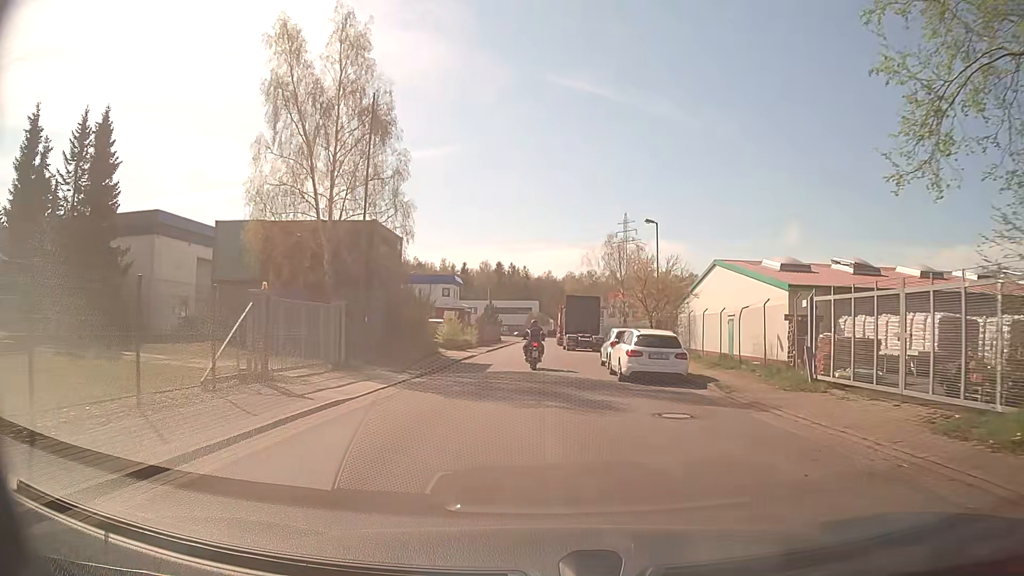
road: residential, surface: asphalt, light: Day
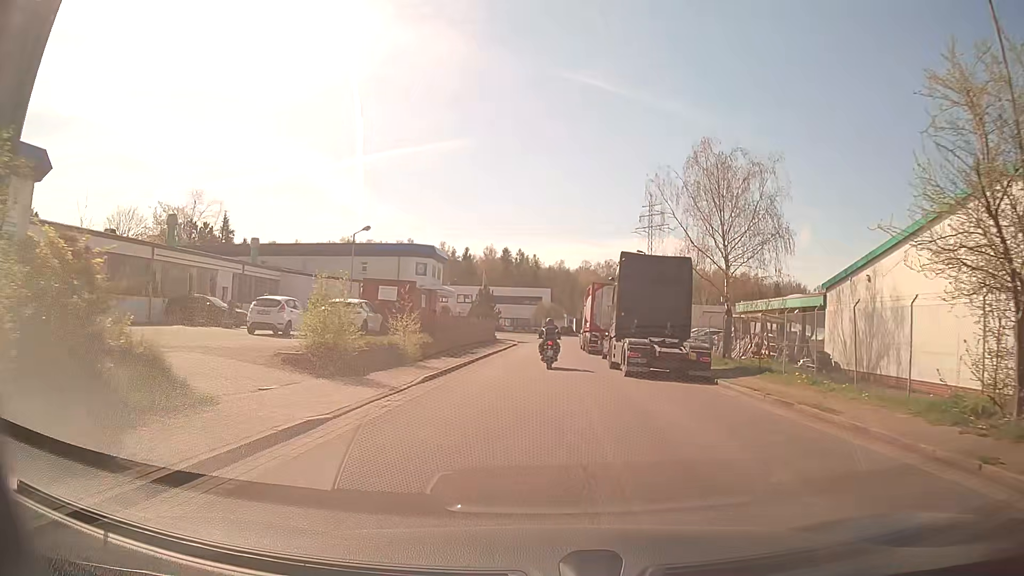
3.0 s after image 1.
(-0.4, +26.7) m; -1°
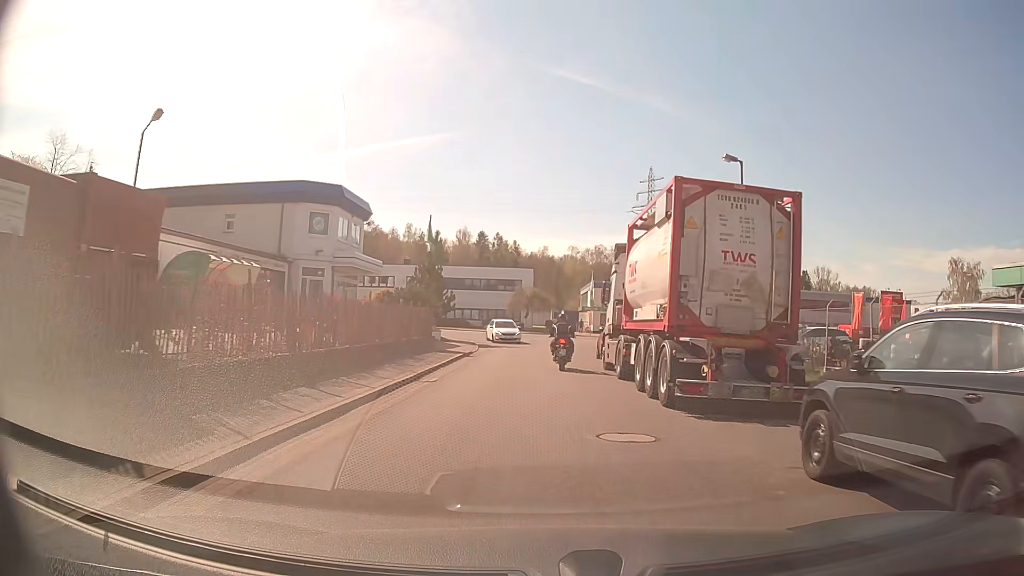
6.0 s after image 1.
(+0.3, +26.2) m; +2°
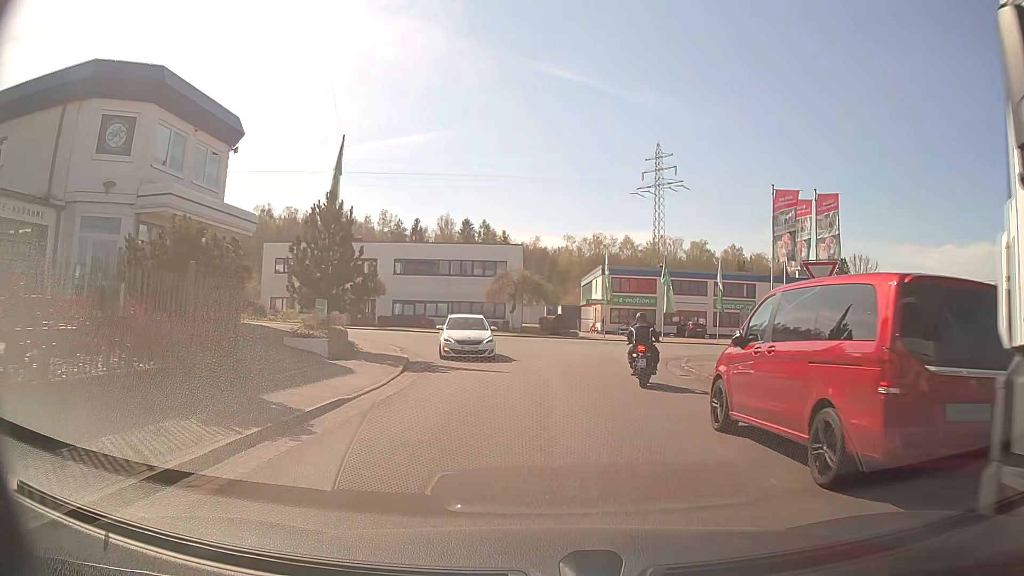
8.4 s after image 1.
(0.0, +19.6) m; +1°
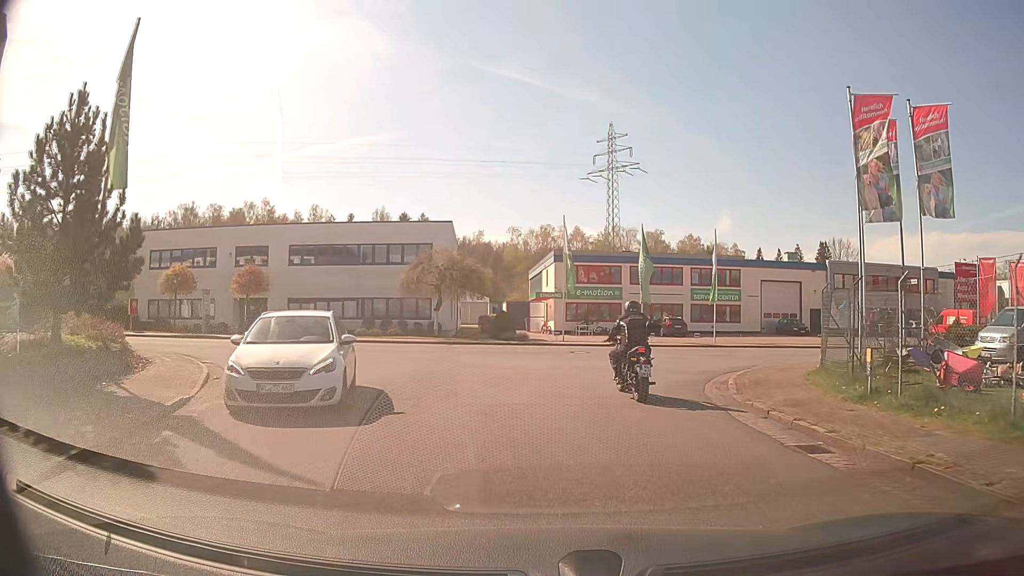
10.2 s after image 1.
(+0.4, +12.0) m; +5°
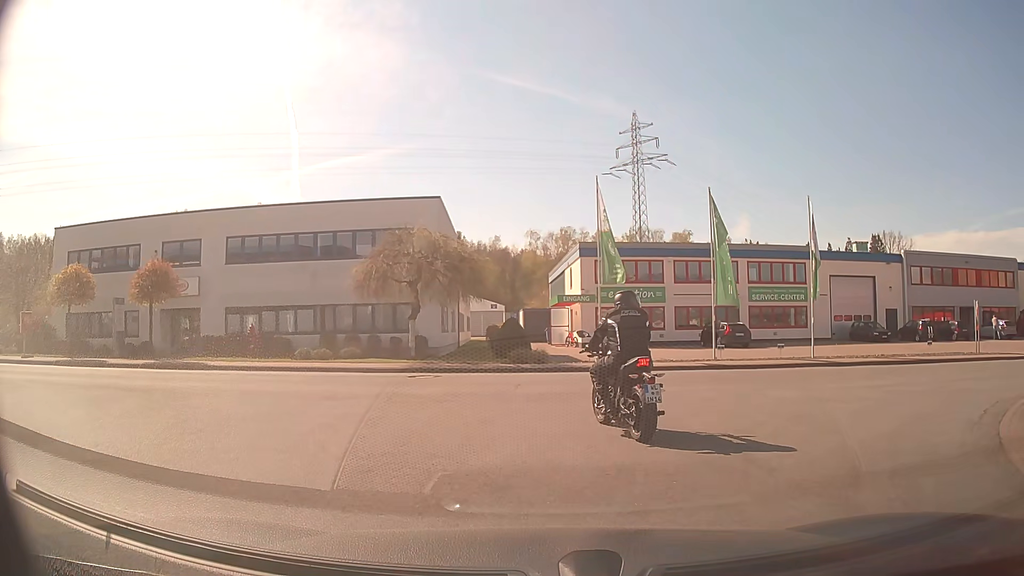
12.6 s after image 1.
(-0.1, +10.6) m; -3°
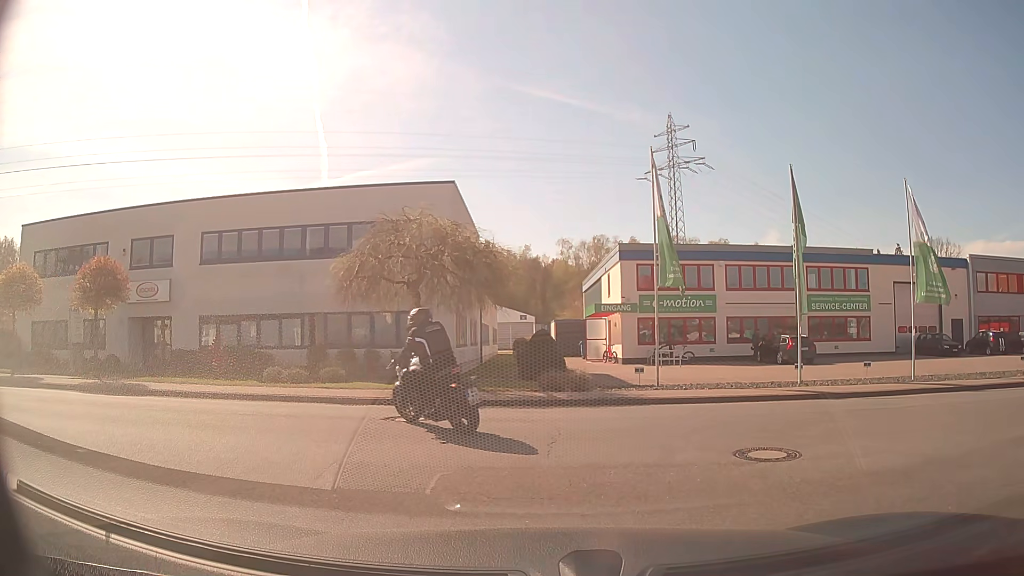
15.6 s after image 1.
(-0.1, +5.3) m; -2°
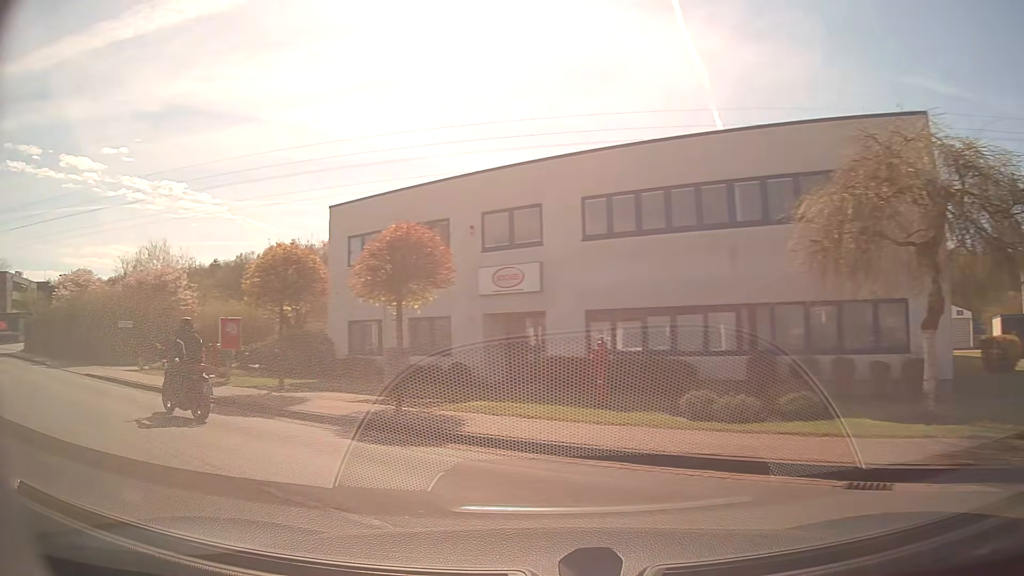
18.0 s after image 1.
(-1.9, +7.6) m; -34°
(-4, +9) (-12, +15) (-20, +21) (-28, +26) (-37, +31) (-46, +36) (-55, +40) (-65, +43) (-74, +45) (-84, +47) m
